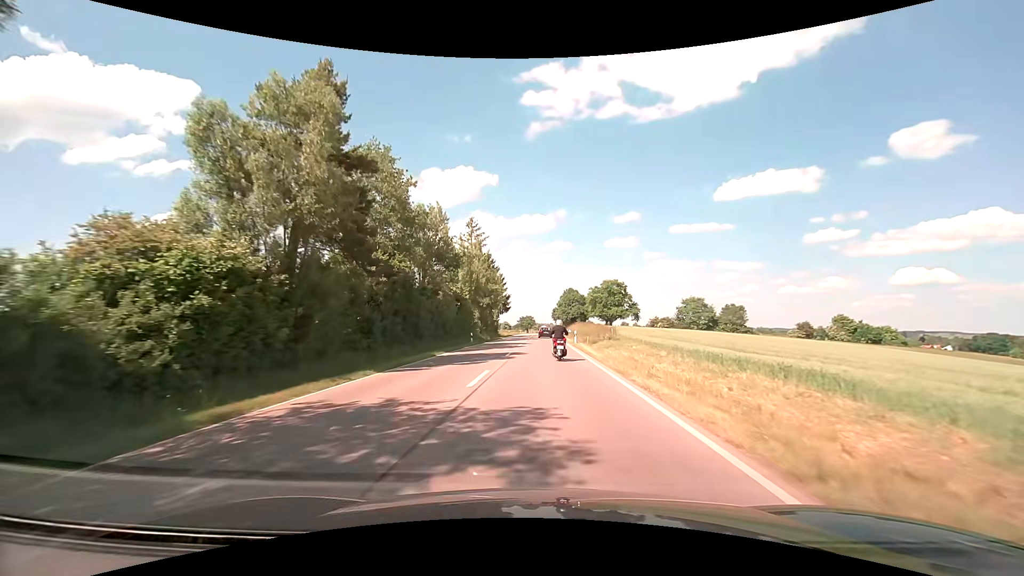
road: secondary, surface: asphalt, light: Day
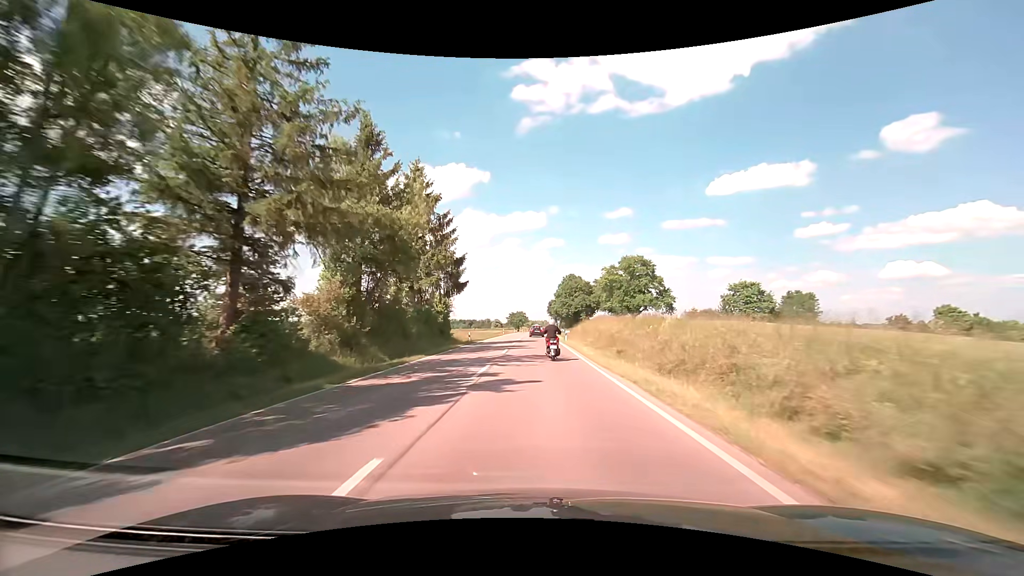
(+0.6, +46.6) m; +1°
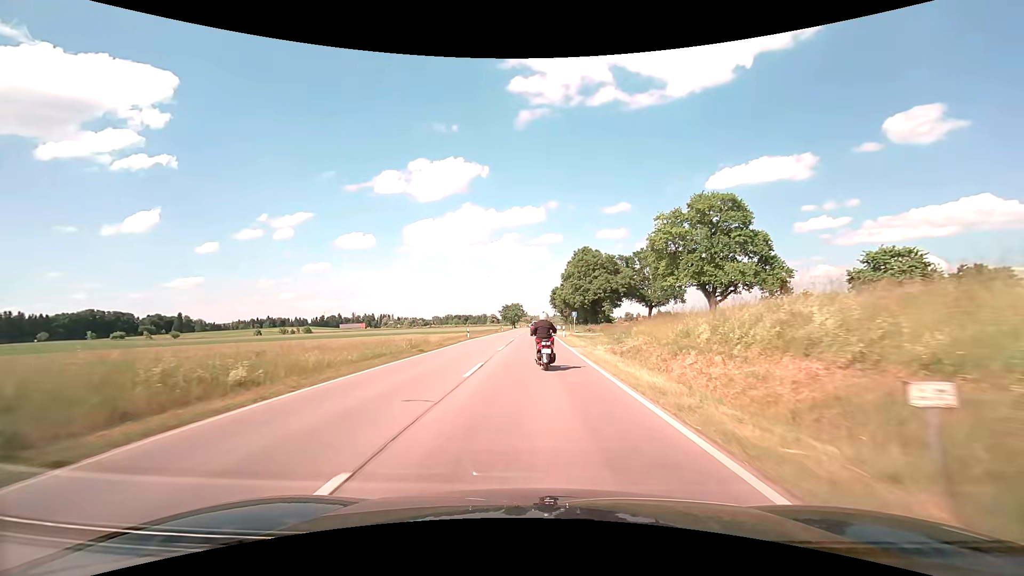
(0.0, +48.6) m; 0°
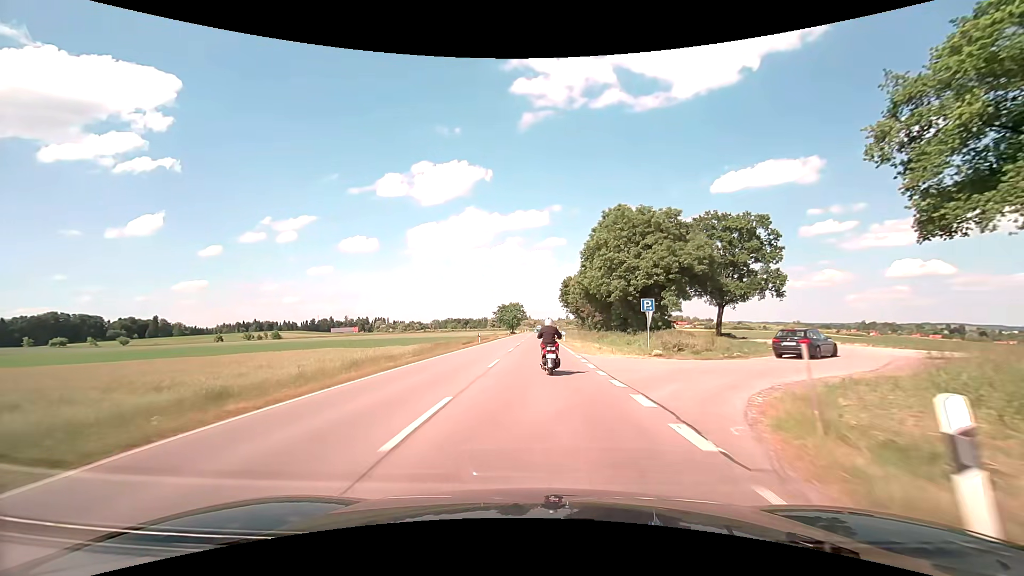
(-0.3, +42.9) m; -1°
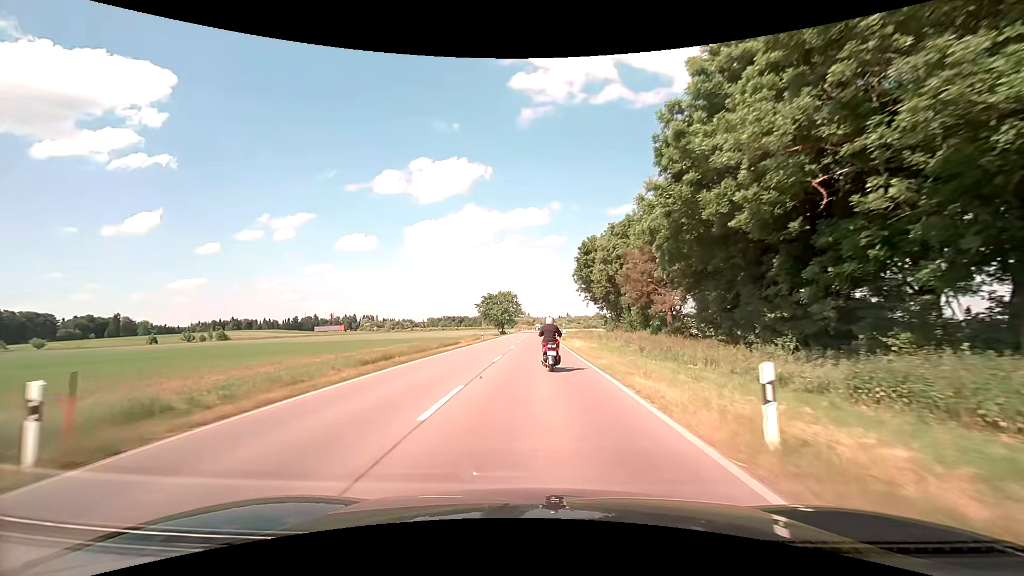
(+0.2, +46.9) m; 0°
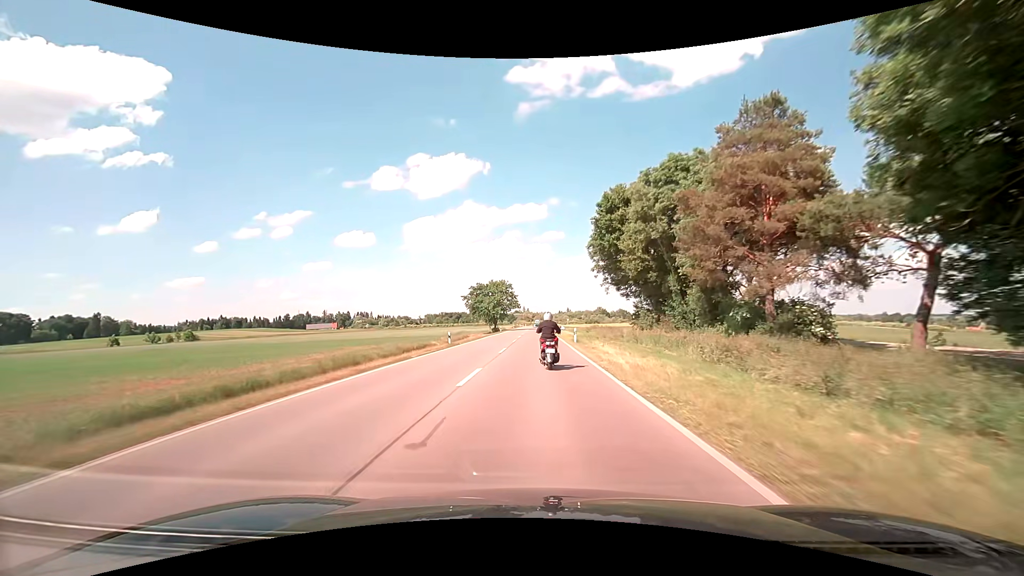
(0.0, +20.6) m; 0°
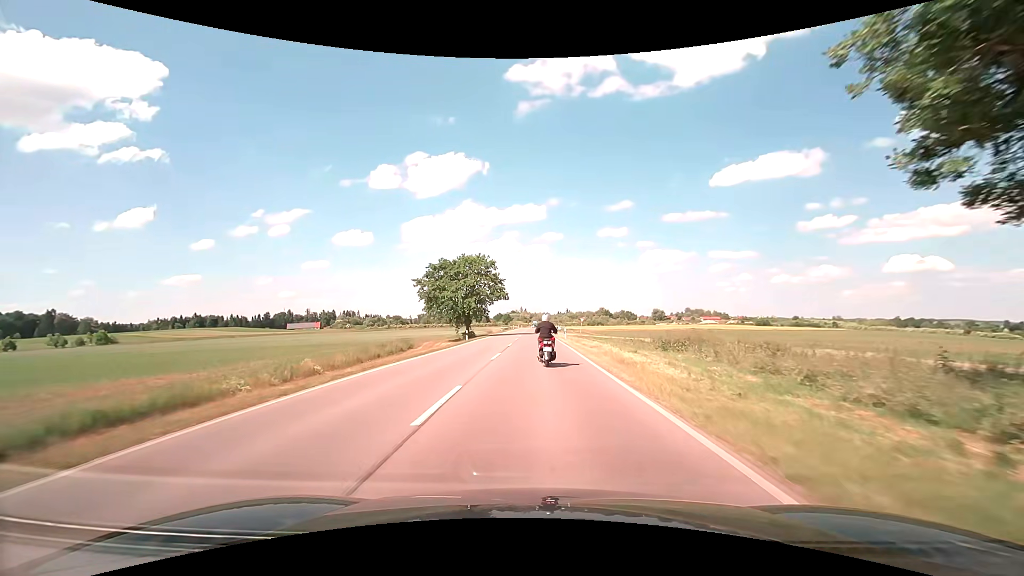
(-0.1, +39.9) m; 0°
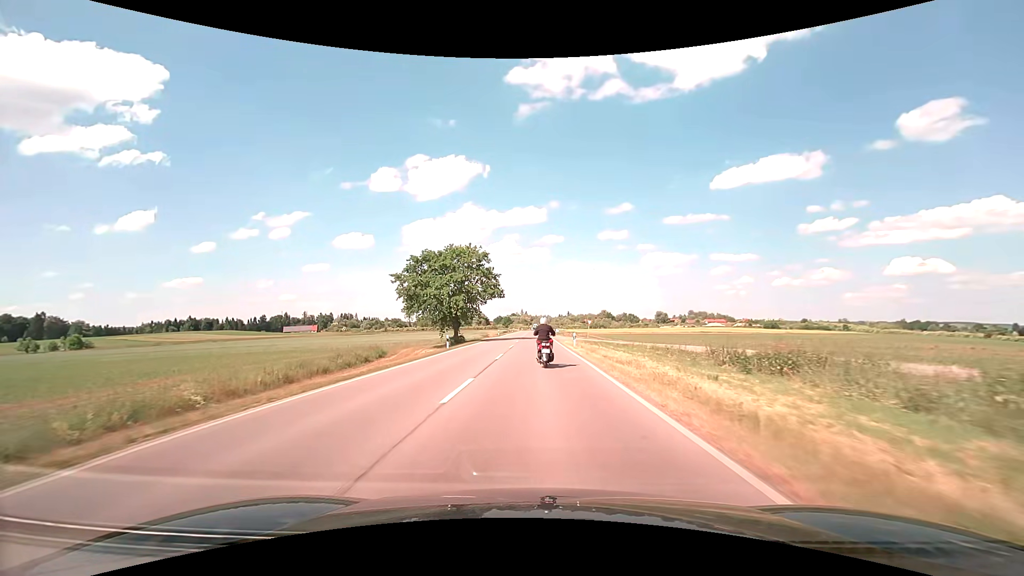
(0.0, +10.0) m; 0°
(0, +10) (0, +20) (0, +30) (0, +40) (0, +50) (0, +60) (0, +70) (0, +80) (0, +90) (0, +100) m
